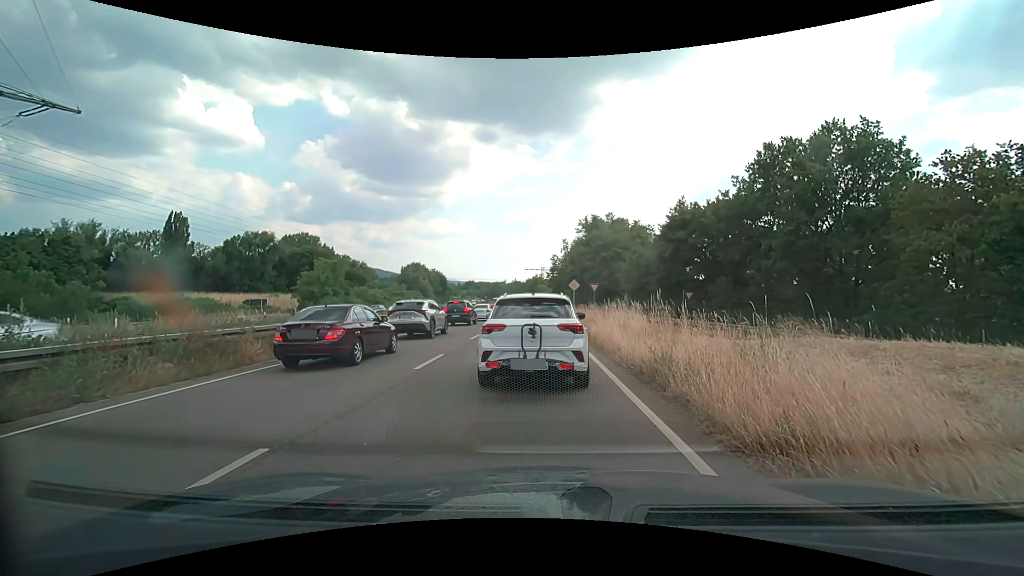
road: trunk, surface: asphalt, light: Day
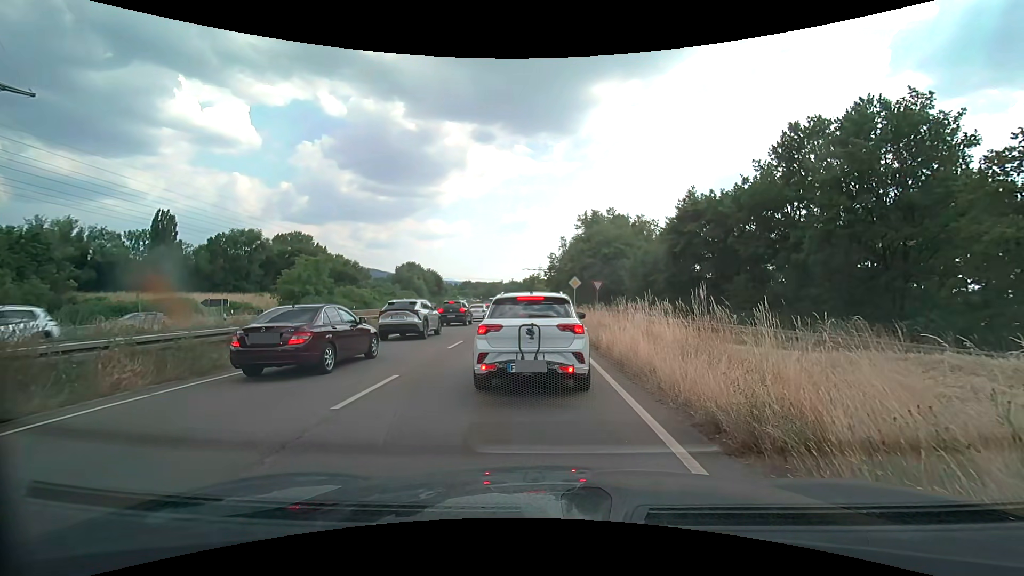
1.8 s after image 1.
(0.0, +4.0) m; 0°
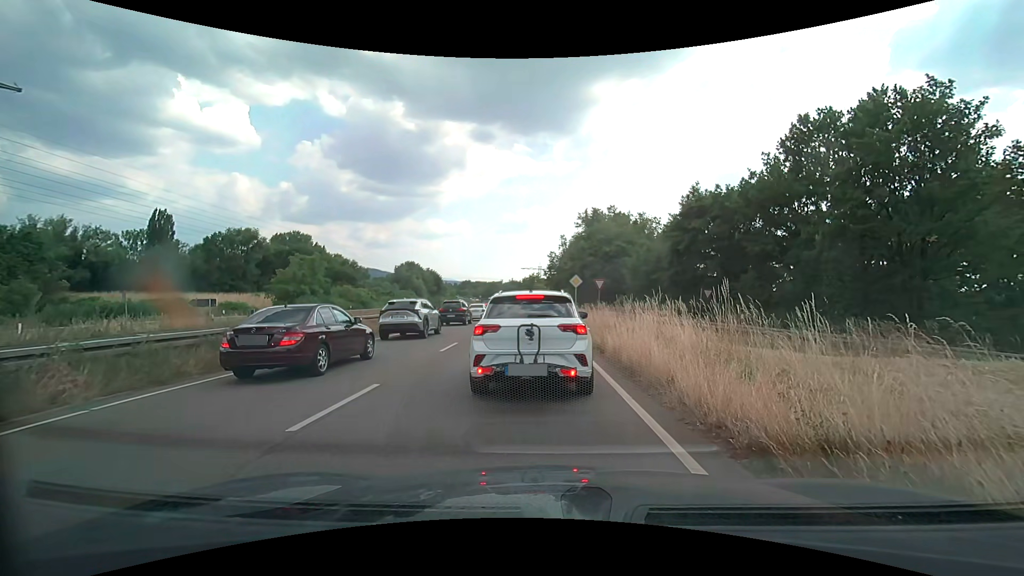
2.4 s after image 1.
(0.0, +1.1) m; 0°
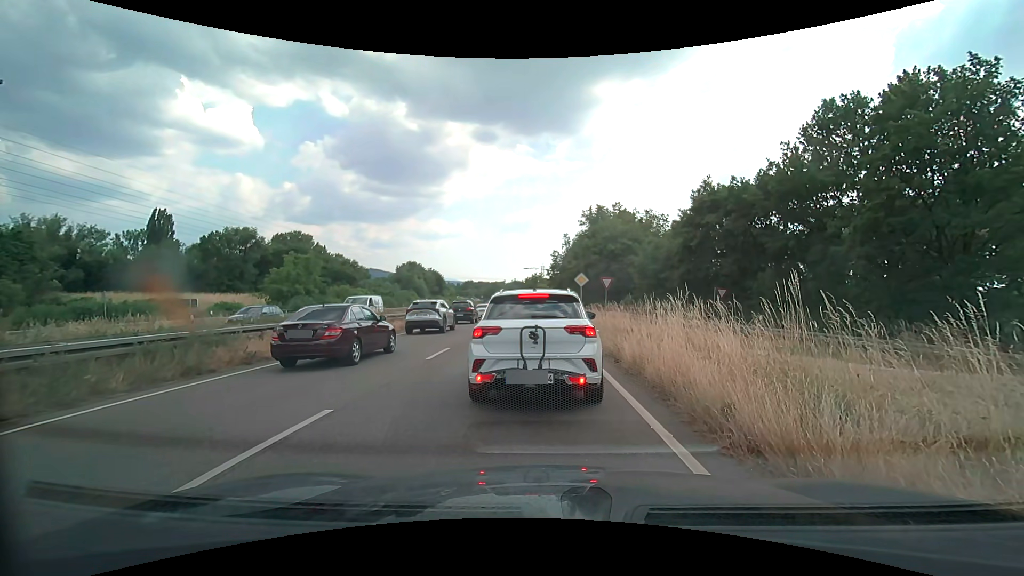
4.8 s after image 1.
(0.0, +1.9) m; 0°
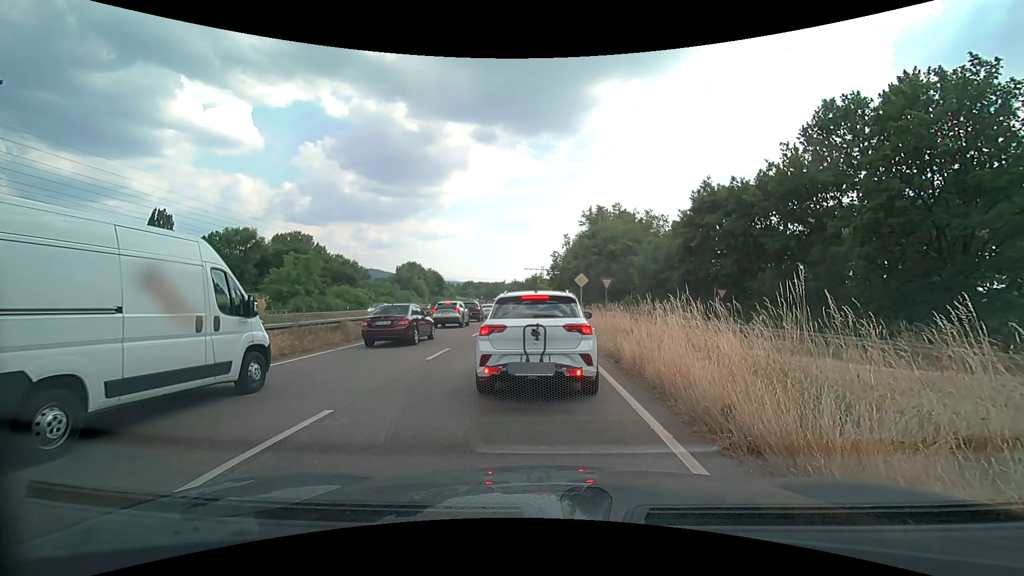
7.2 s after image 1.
(0.0, +0.1) m; 0°
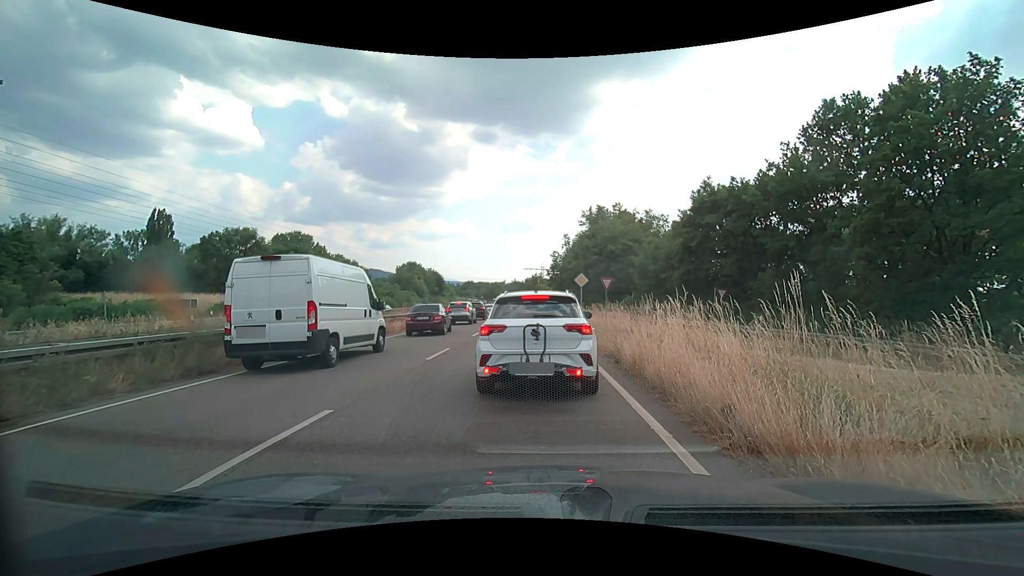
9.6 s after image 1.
(0.0, 0.0) m; 0°
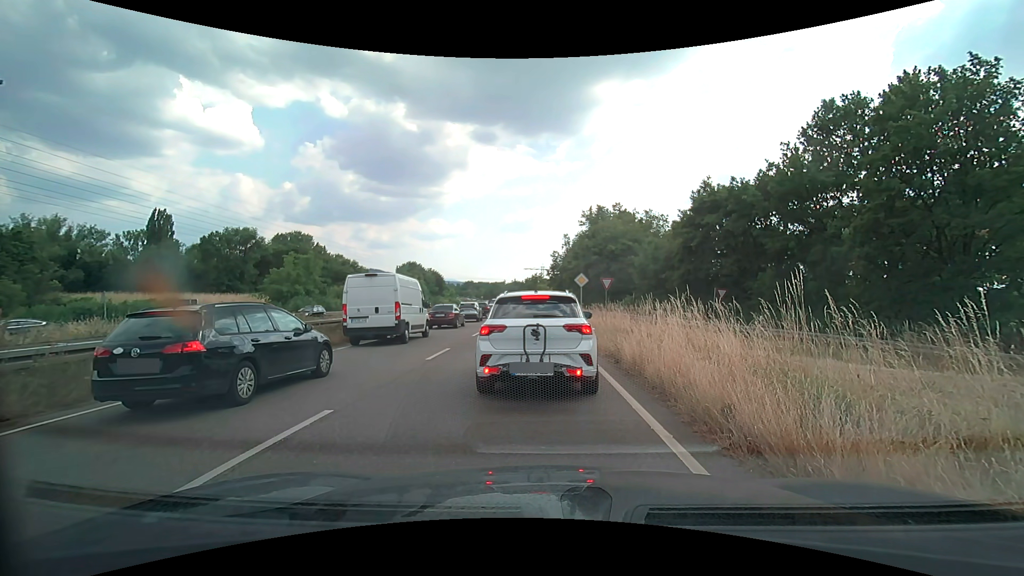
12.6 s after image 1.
(0.0, 0.0) m; 0°
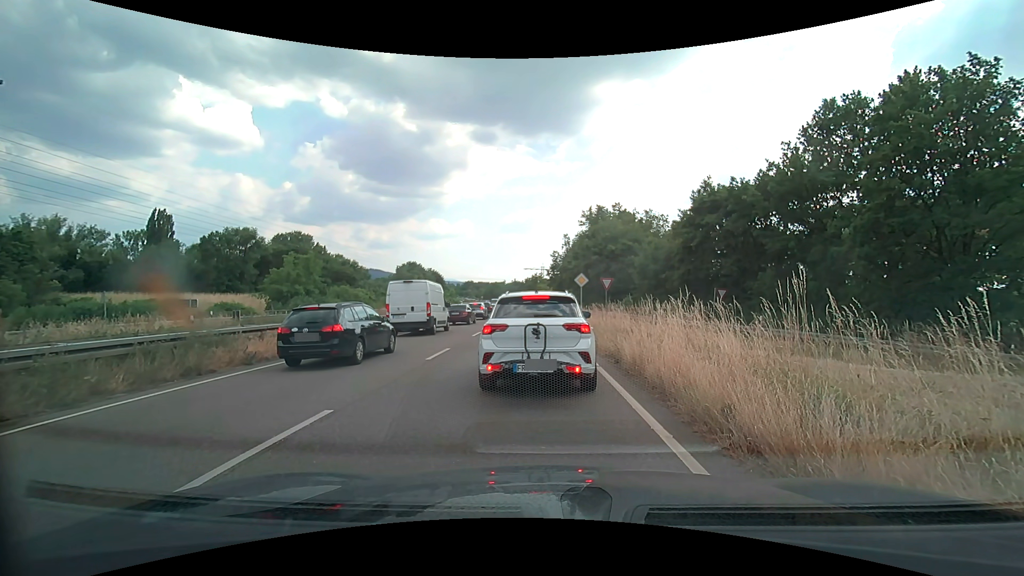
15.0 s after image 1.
(0.0, 0.0) m; 0°
